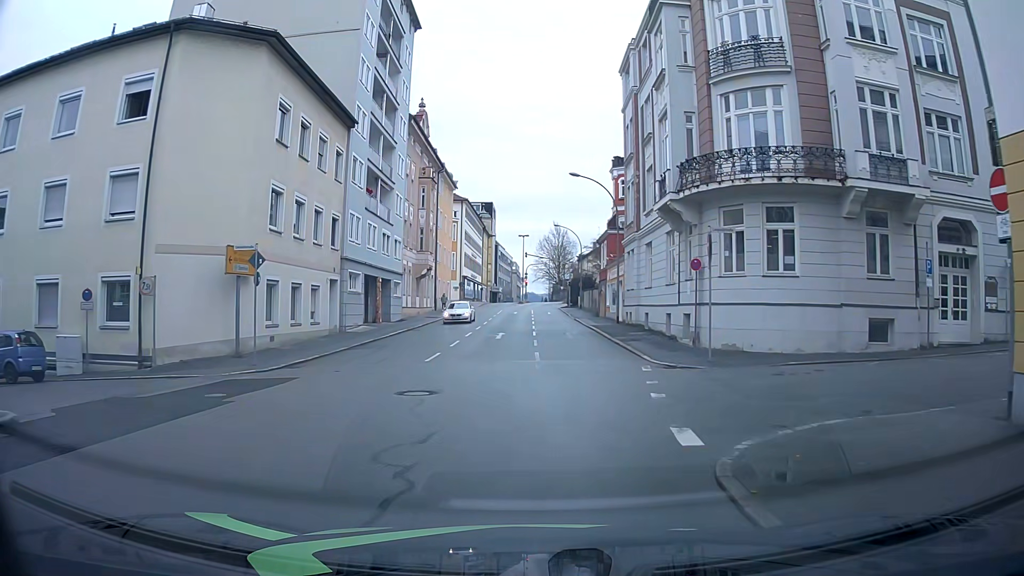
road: tertiary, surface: asphalt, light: Day
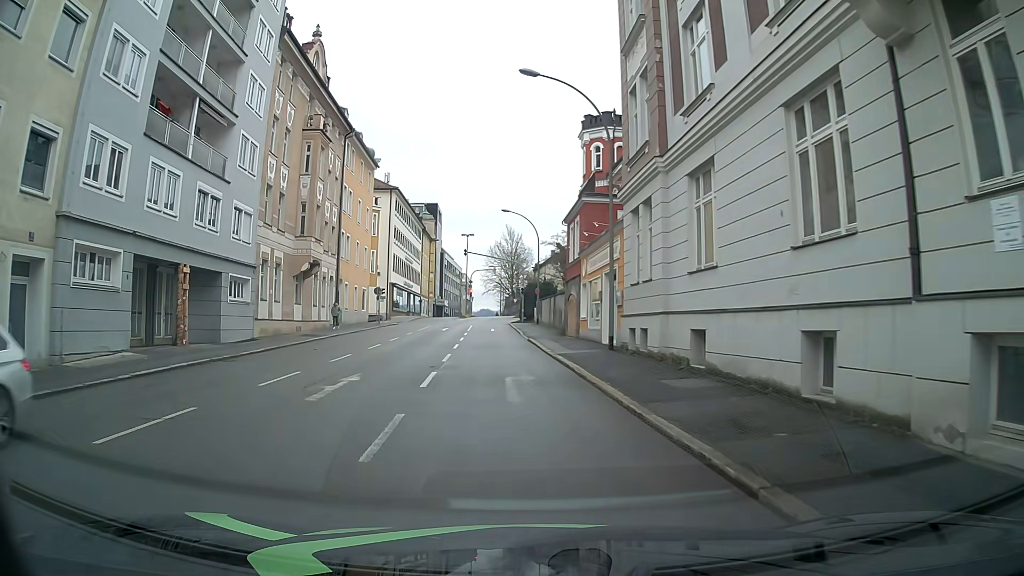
(+0.8, +19.0) m; +4°
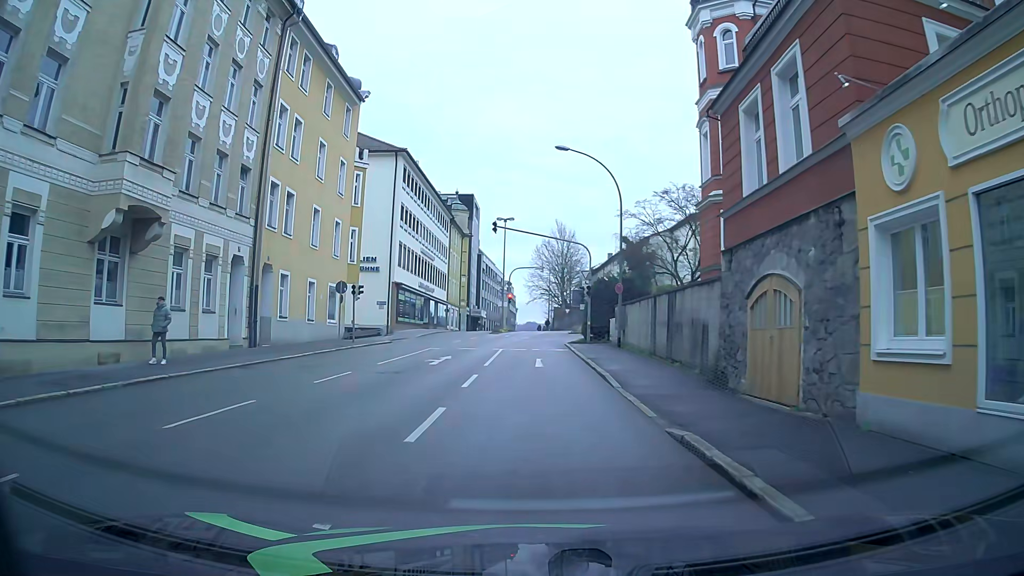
(-1.5, +22.9) m; -4°
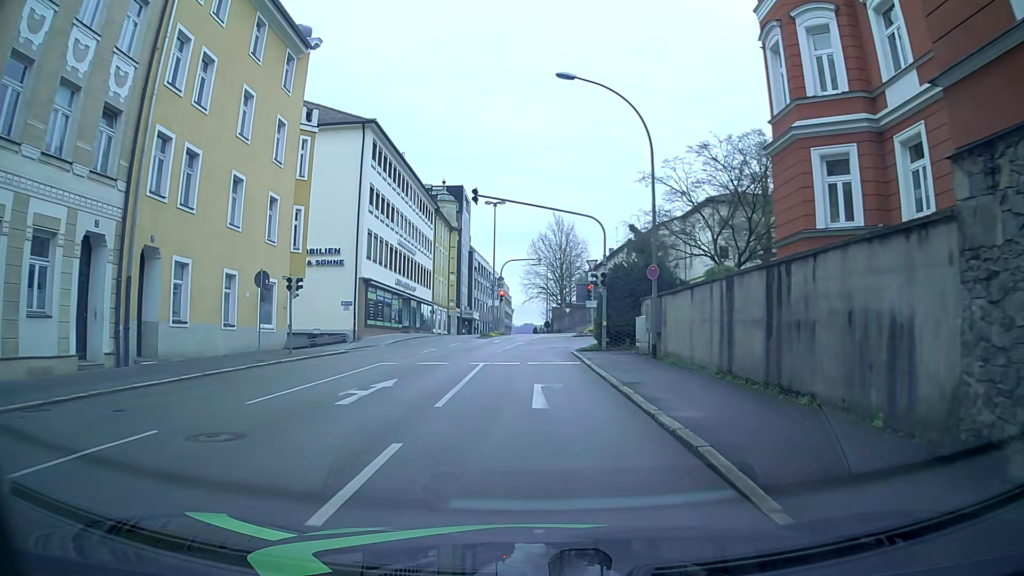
(0.0, +9.3) m; 0°
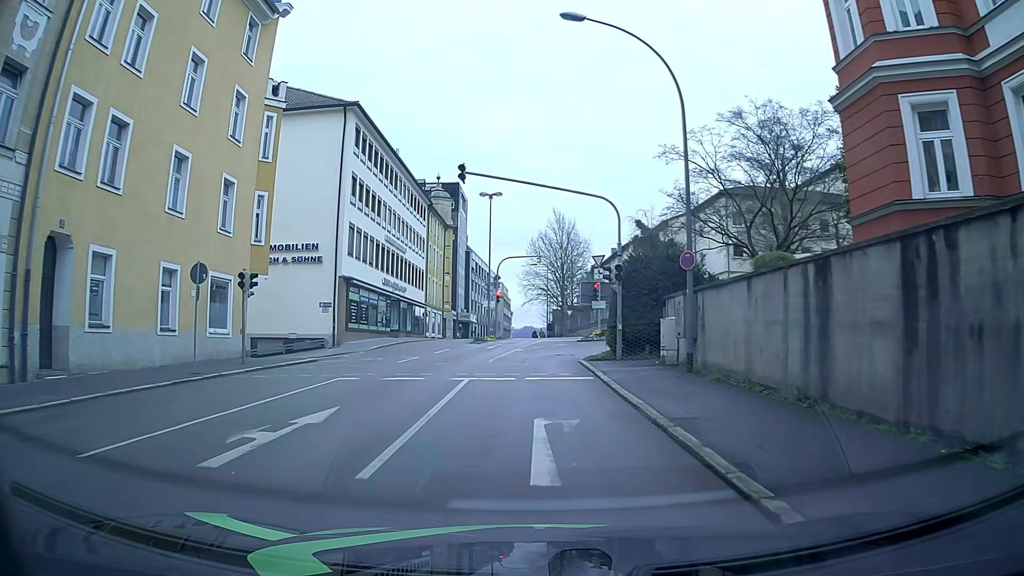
(0.0, +4.7) m; +1°
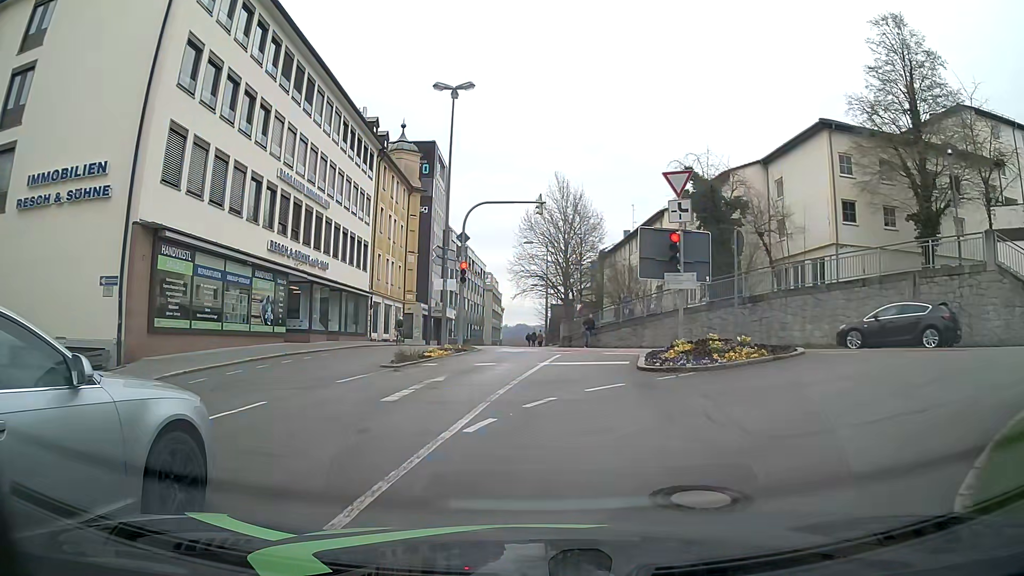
(-0.1, +21.8) m; +1°
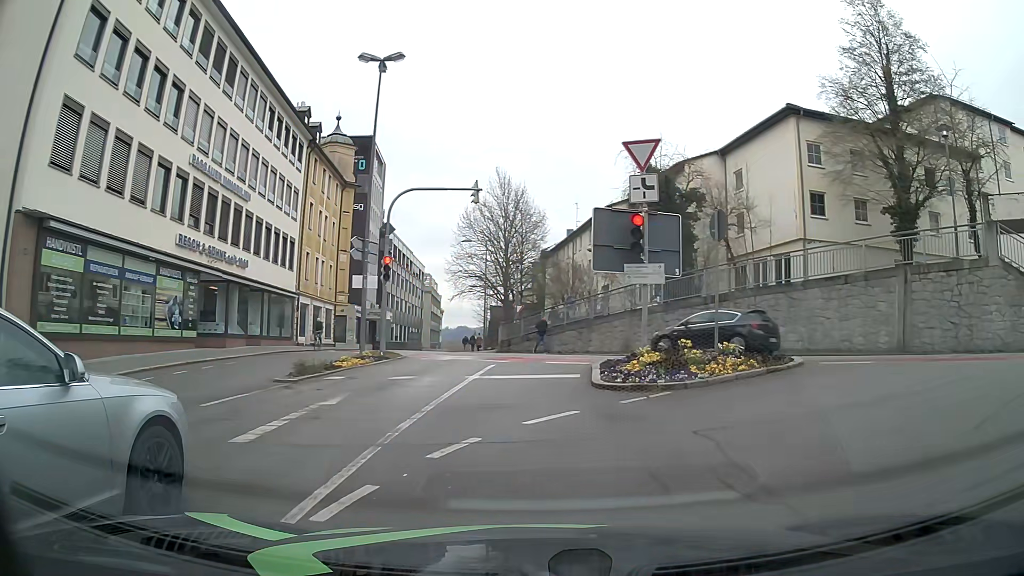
(+0.1, +3.2) m; +5°
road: residential
